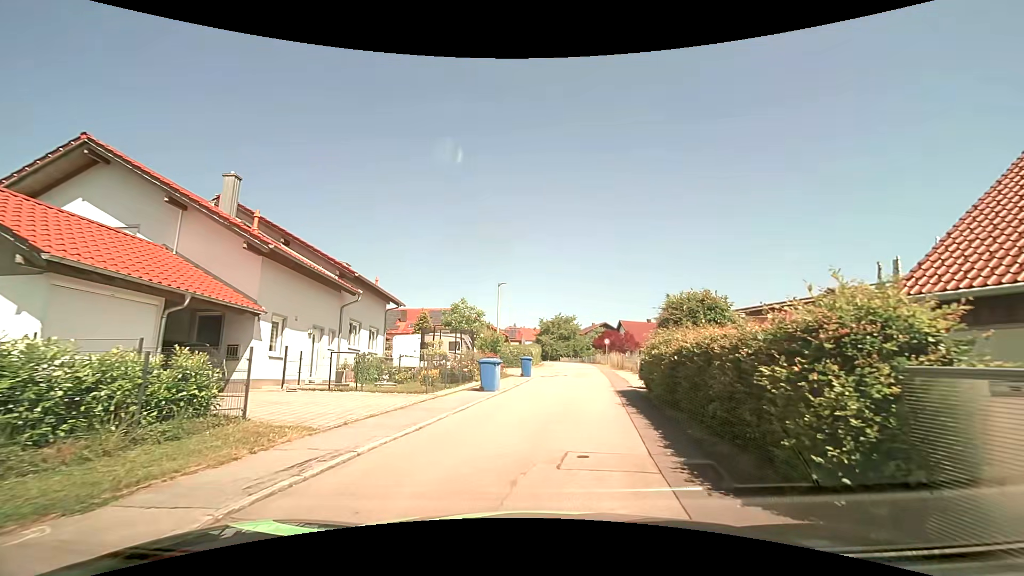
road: residential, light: Day
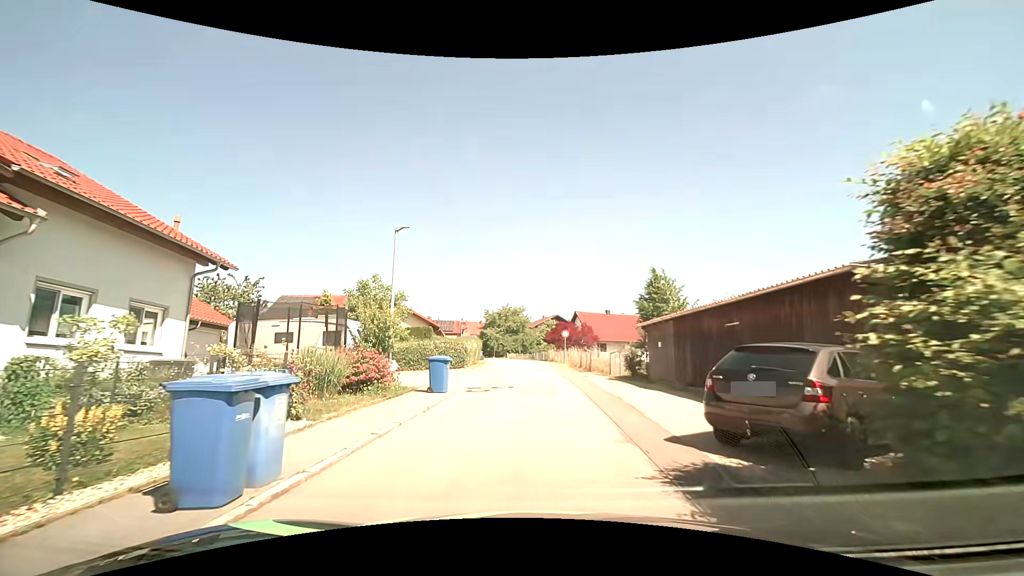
(+0.9, +12.4) m; +7°
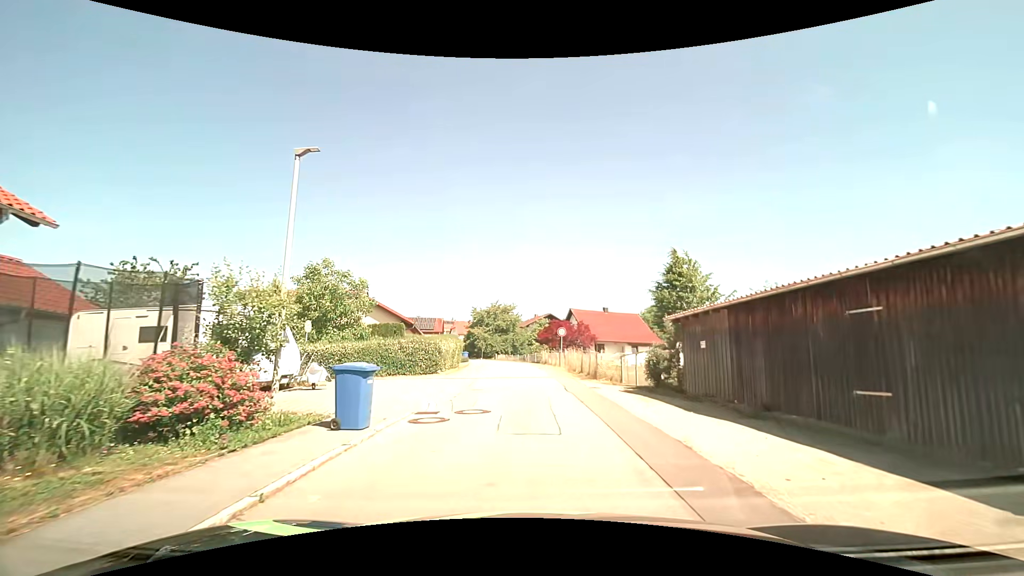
(0.0, +6.6) m; 0°
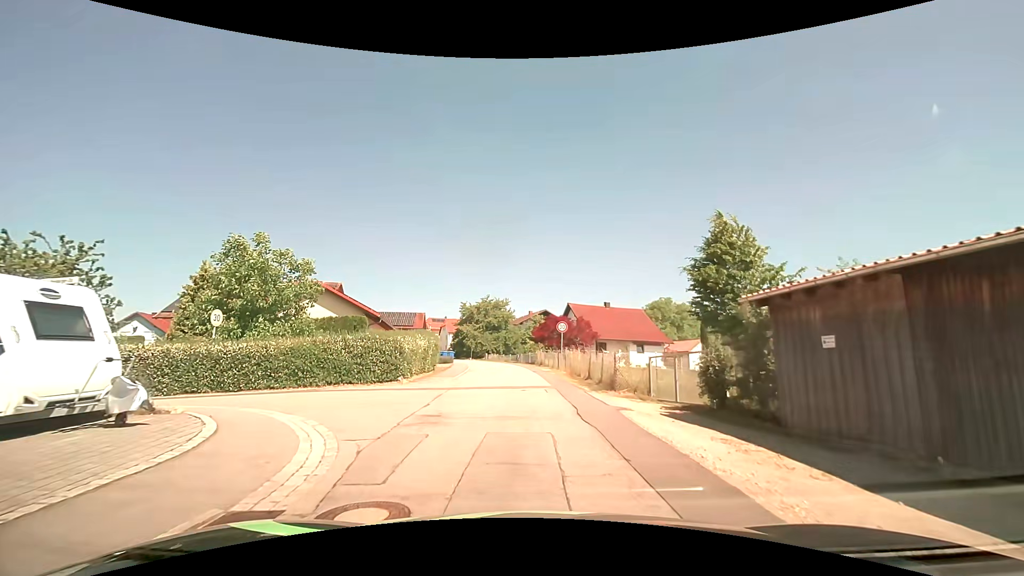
(+0.1, +6.8) m; +1°
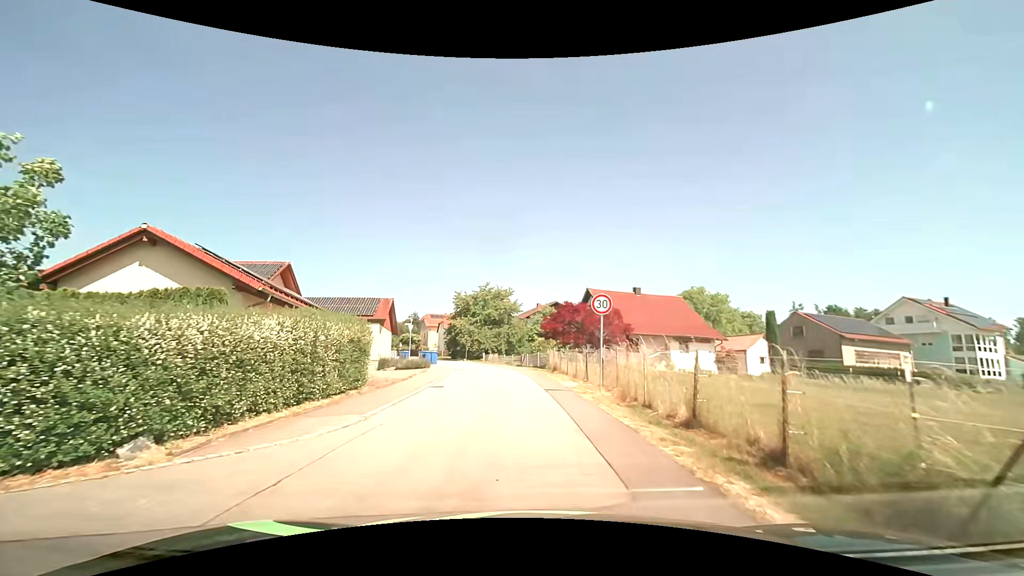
(0.0, +13.8) m; -1°
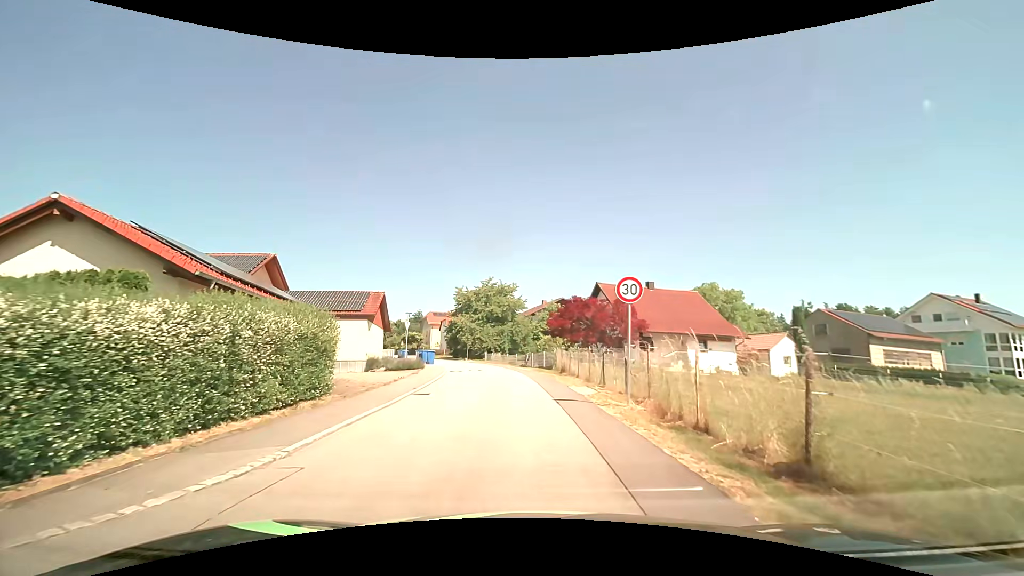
(0.0, +3.4) m; -1°
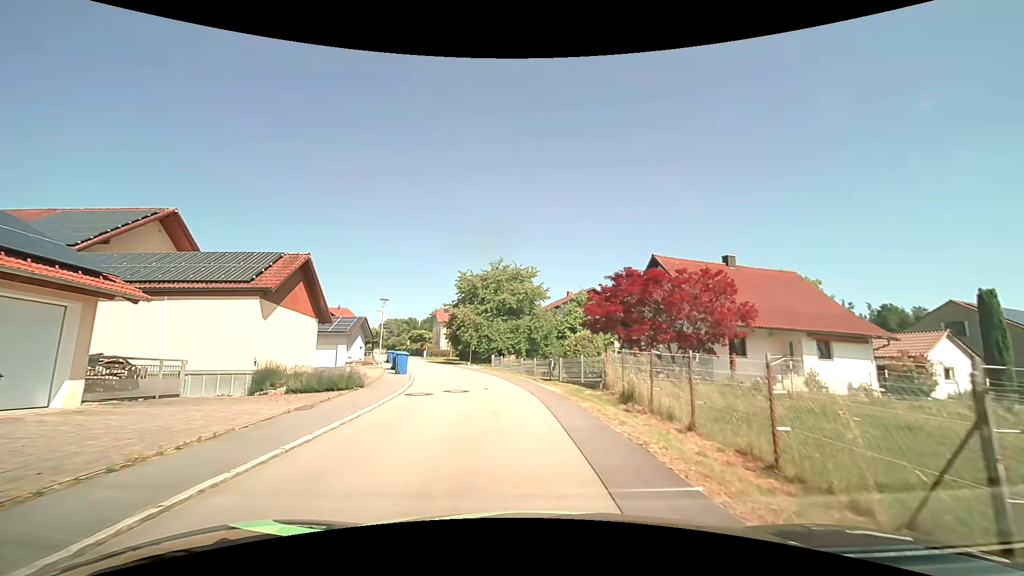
(-0.3, +13.9) m; -2°
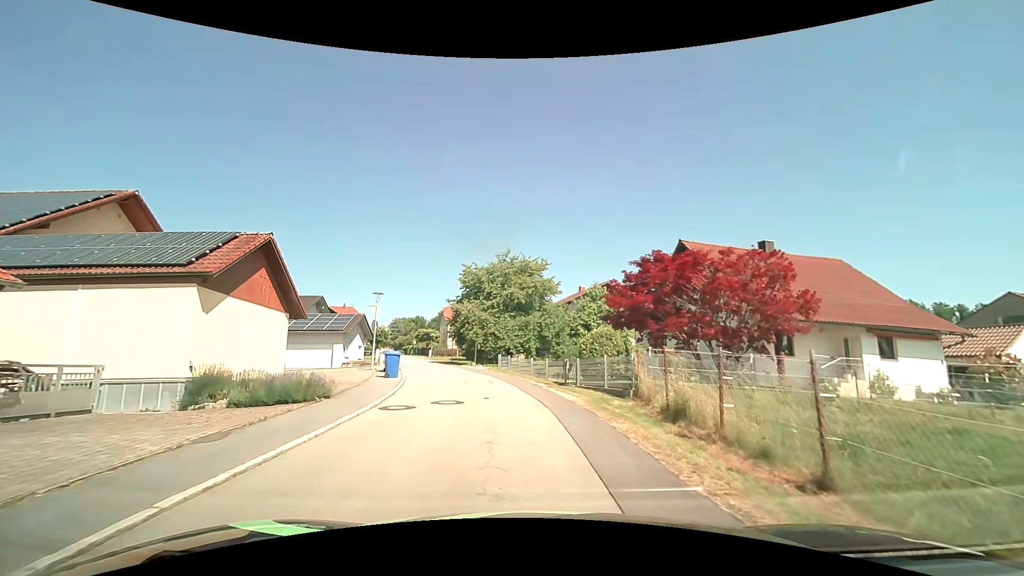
(0.0, +3.6) m; -1°
(0, +10) (-2, +20) (-4, +30) (-7, +39) (-10, +49) (-12, +58) (-15, +68) (-18, +77) (-21, +87) (-24, +97) m
